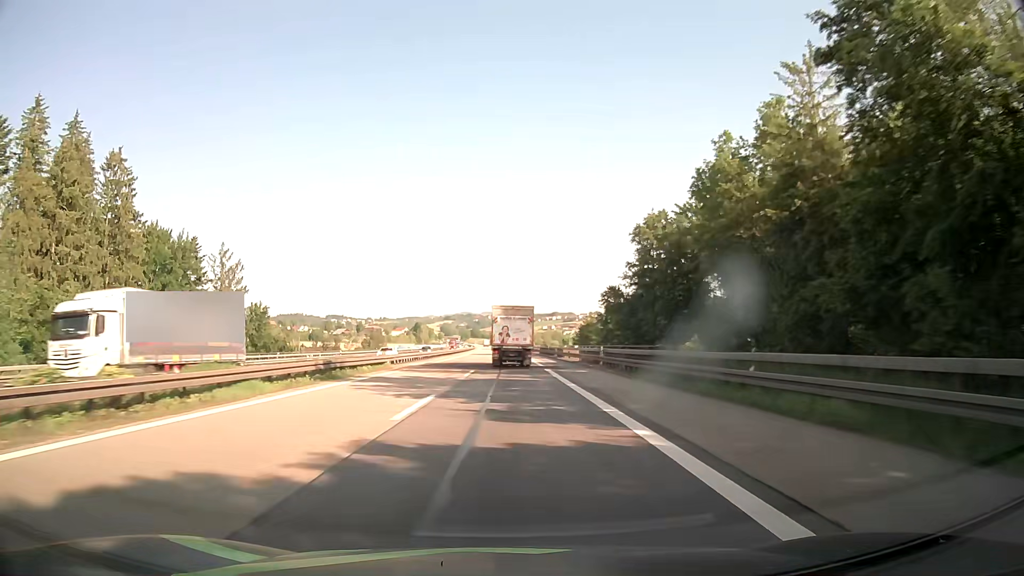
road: motorway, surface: asphalt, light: Day
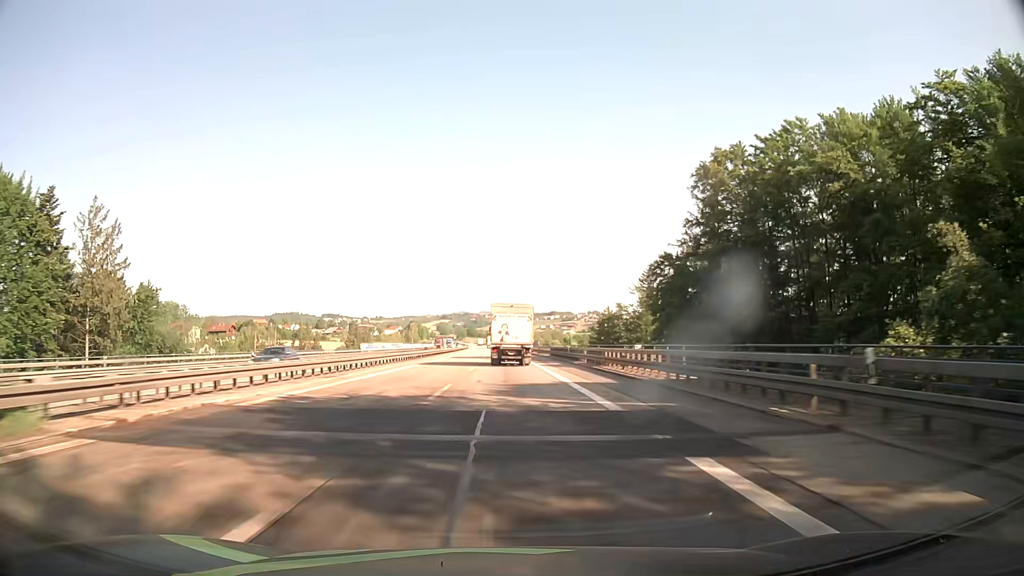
(0.0, +31.3) m; 0°
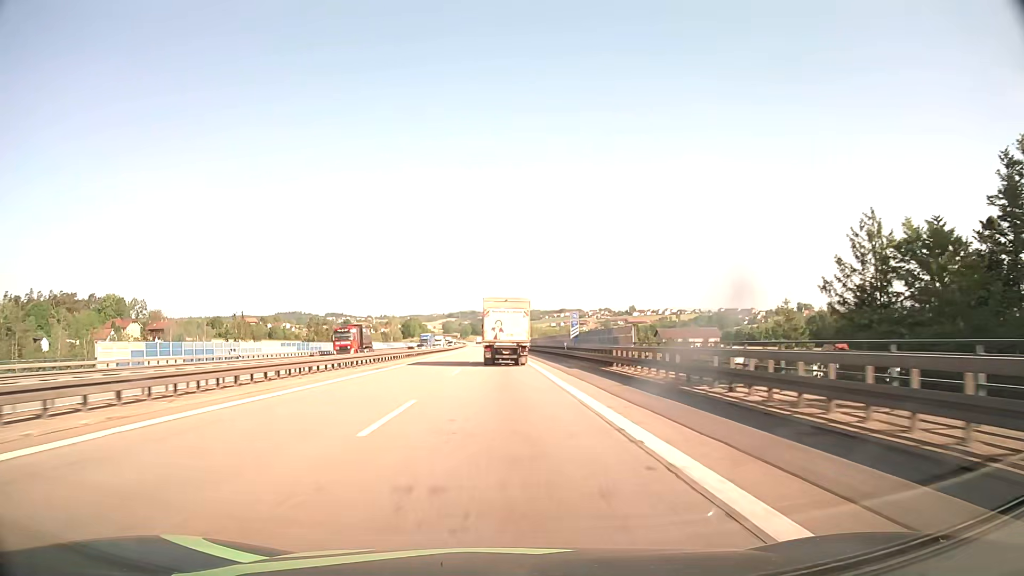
(-0.5, +79.1) m; -1°
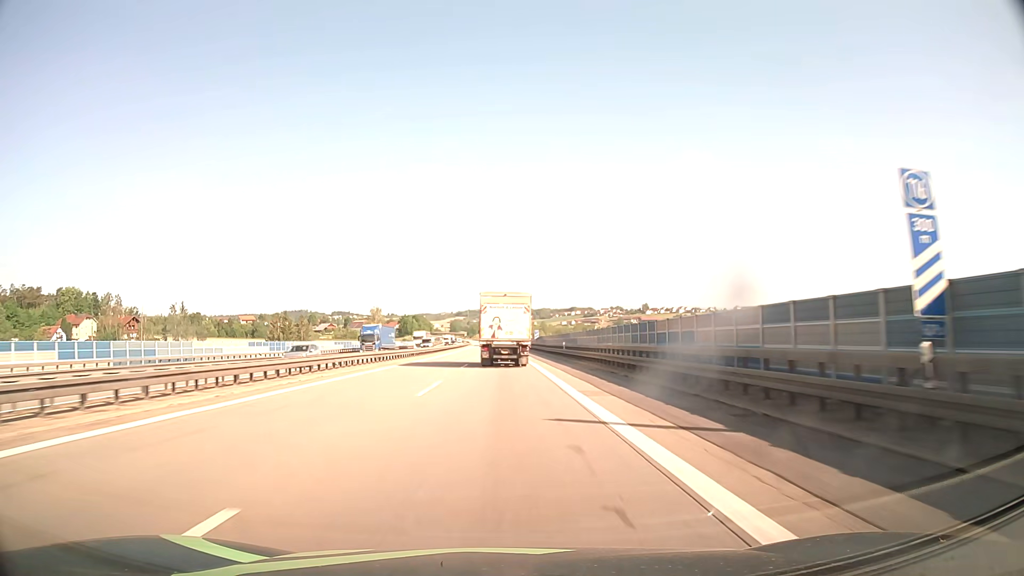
(-0.4, +46.6) m; -1°
